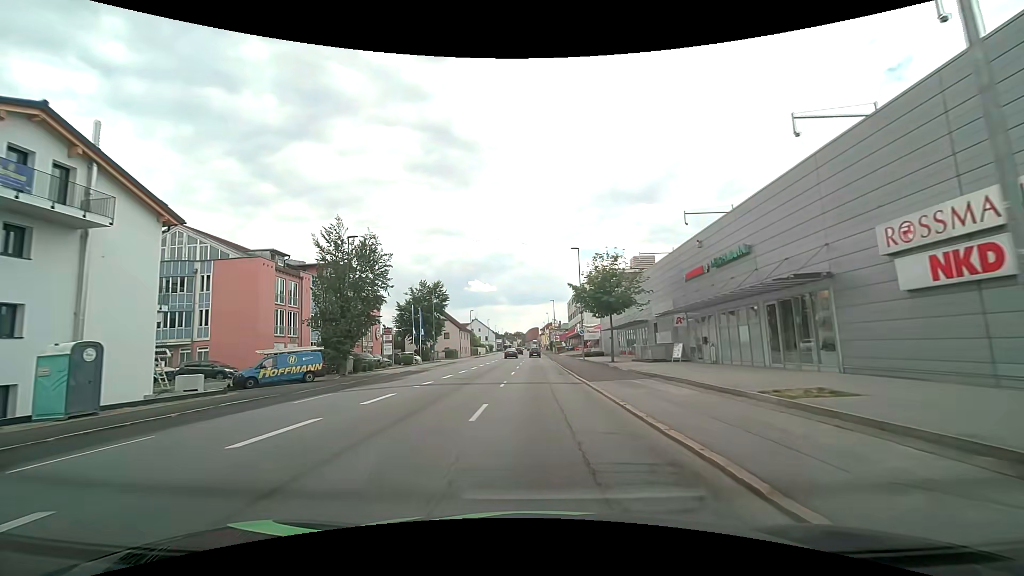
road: tertiary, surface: asphalt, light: Day
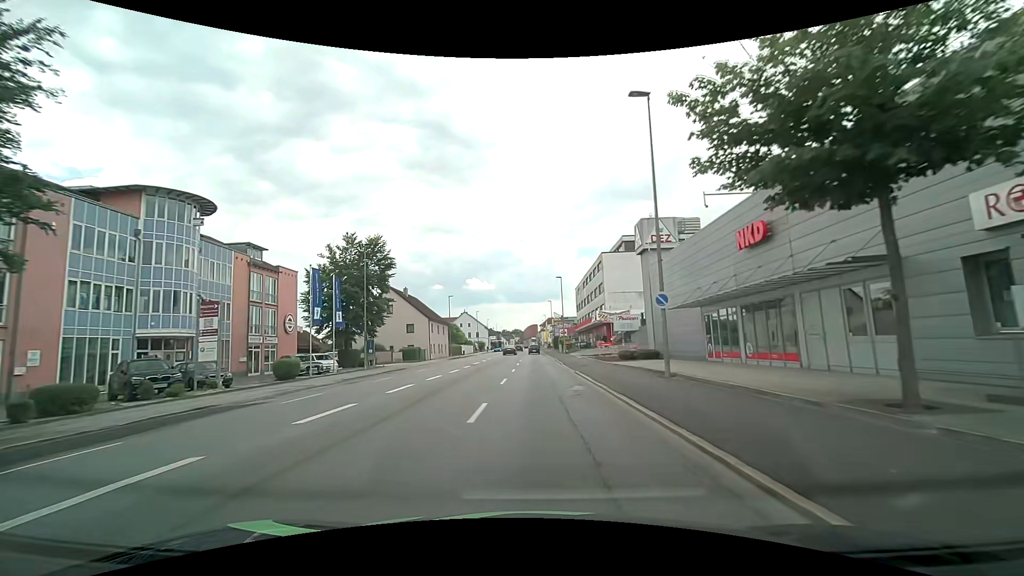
(-0.1, +28.1) m; 0°
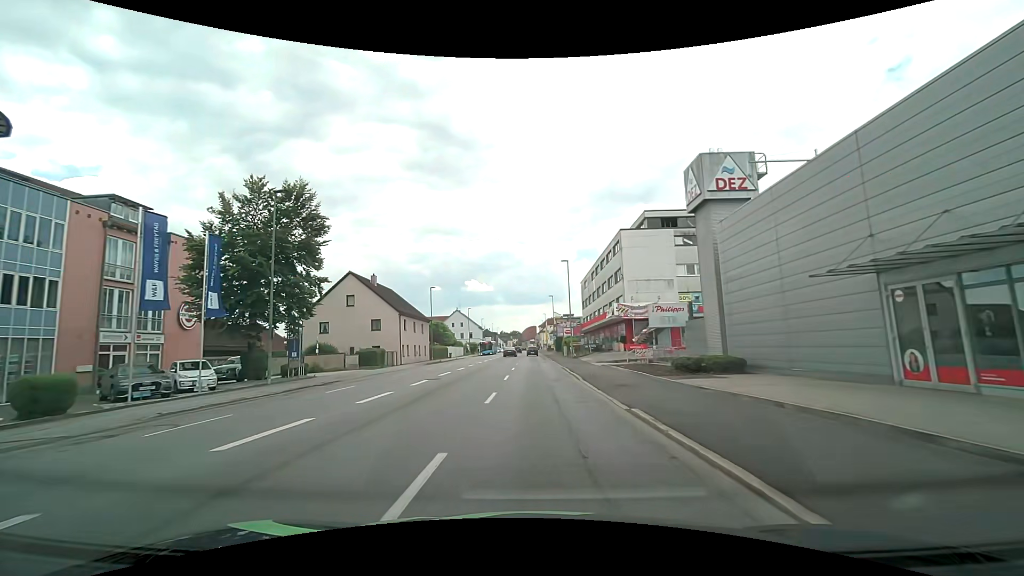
(0.0, +14.4) m; 0°
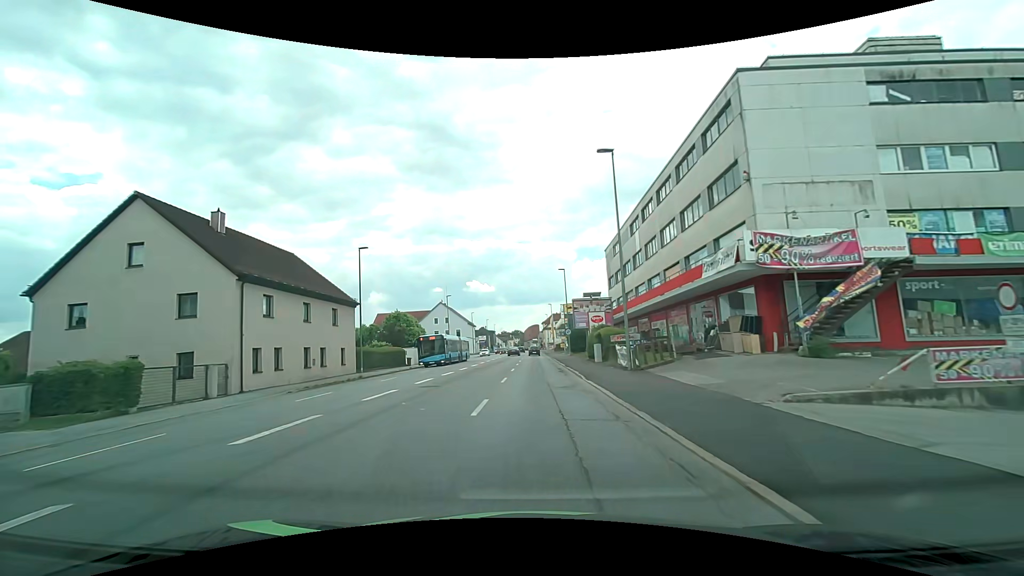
(+0.1, +29.7) m; 0°
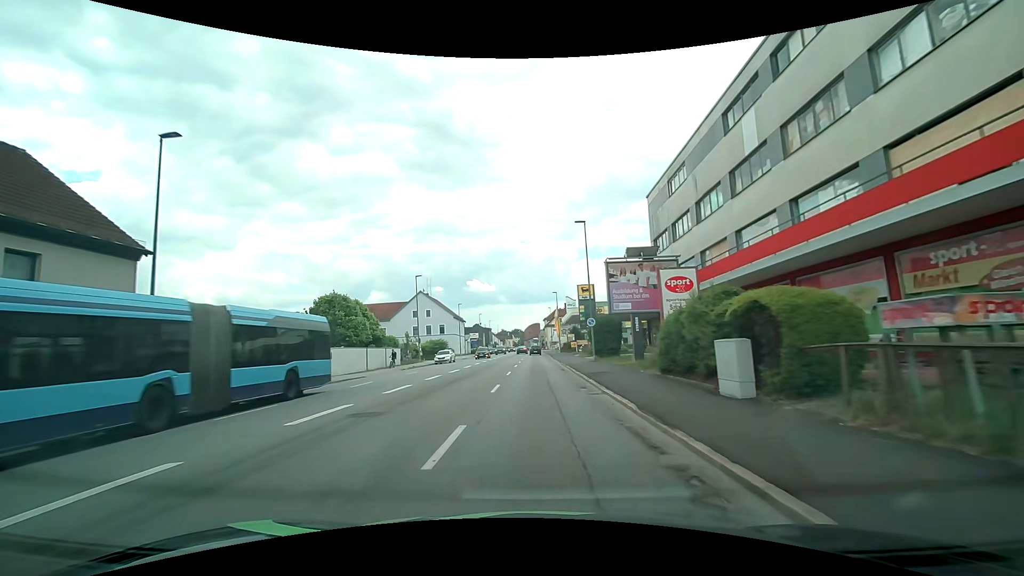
(0.0, +22.4) m; 0°
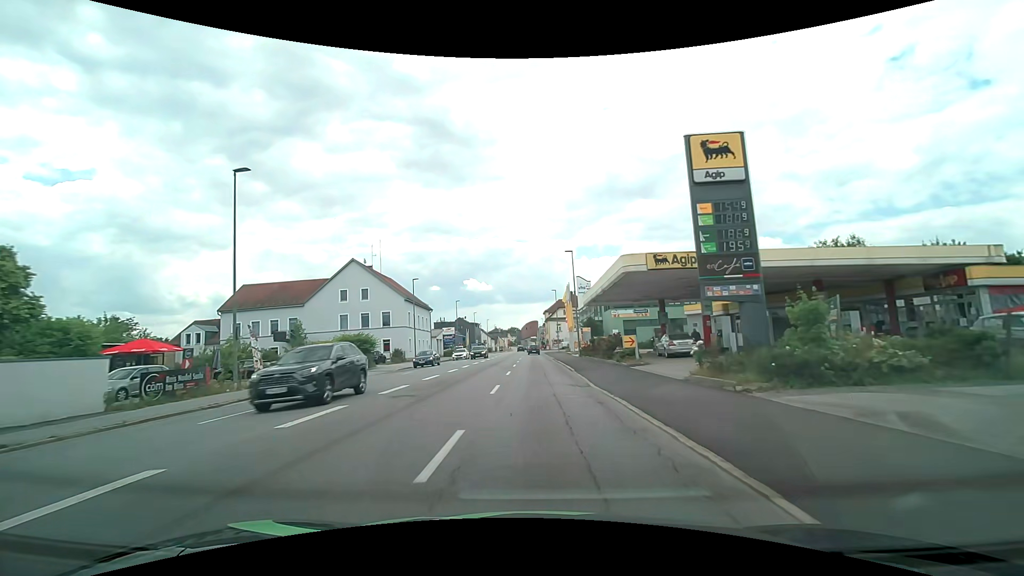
(+0.1, +36.6) m; +1°
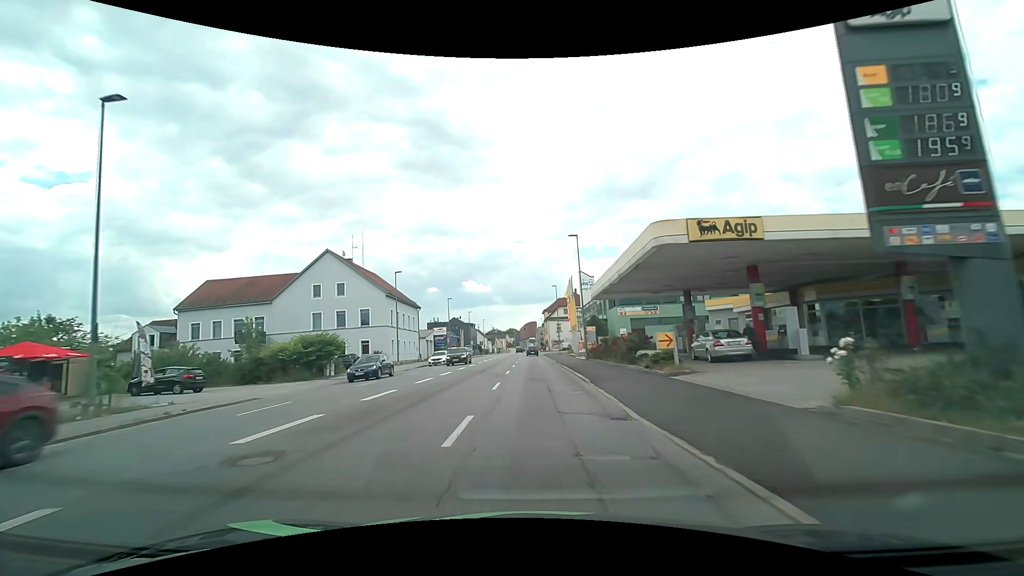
(0.0, +7.3) m; 0°
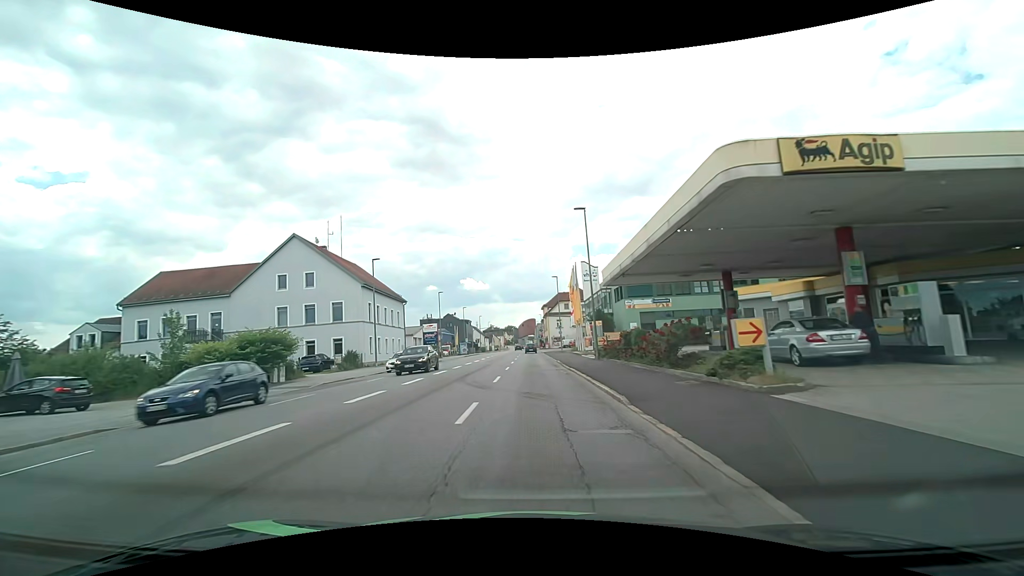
(0.0, +7.3) m; 0°
(0, +10) (0, +20) (0, +30) (0, +40) (0, +50) (0, +60) (0, +70) (0, +80) (-1, +90) (-1, +100) m
